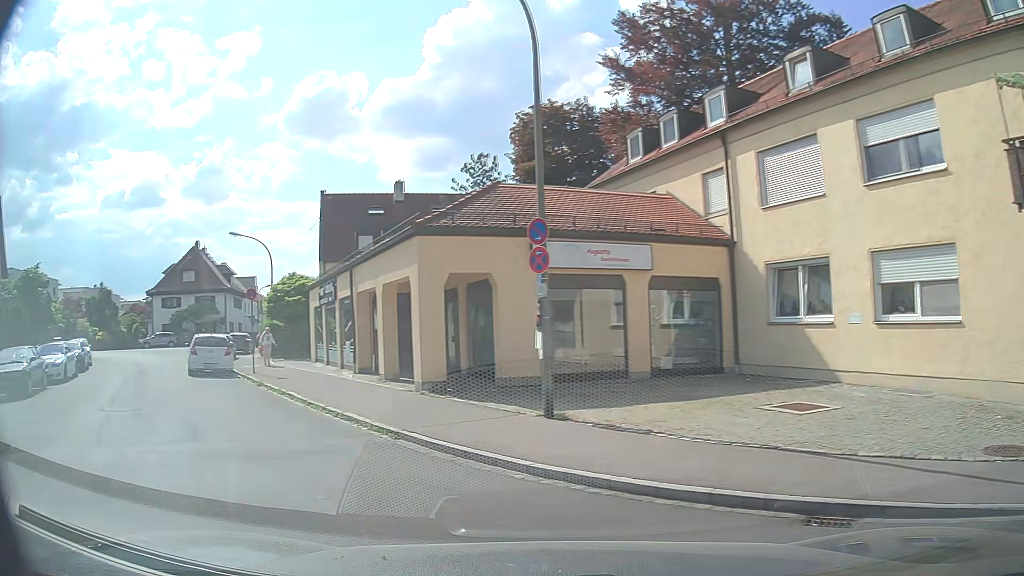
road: tertiary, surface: asphalt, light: Day
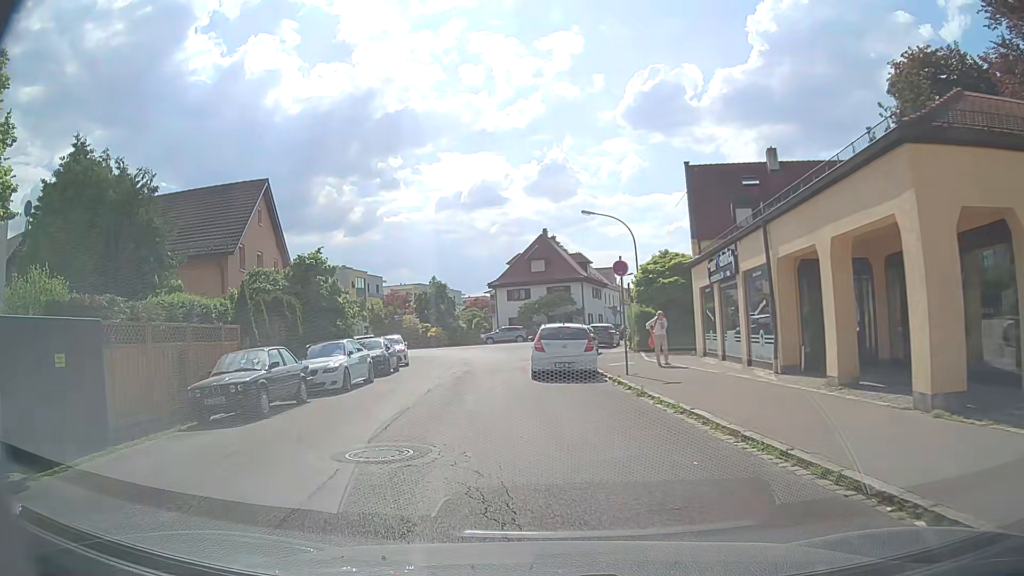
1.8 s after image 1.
(-2.2, +6.1) m; -31°
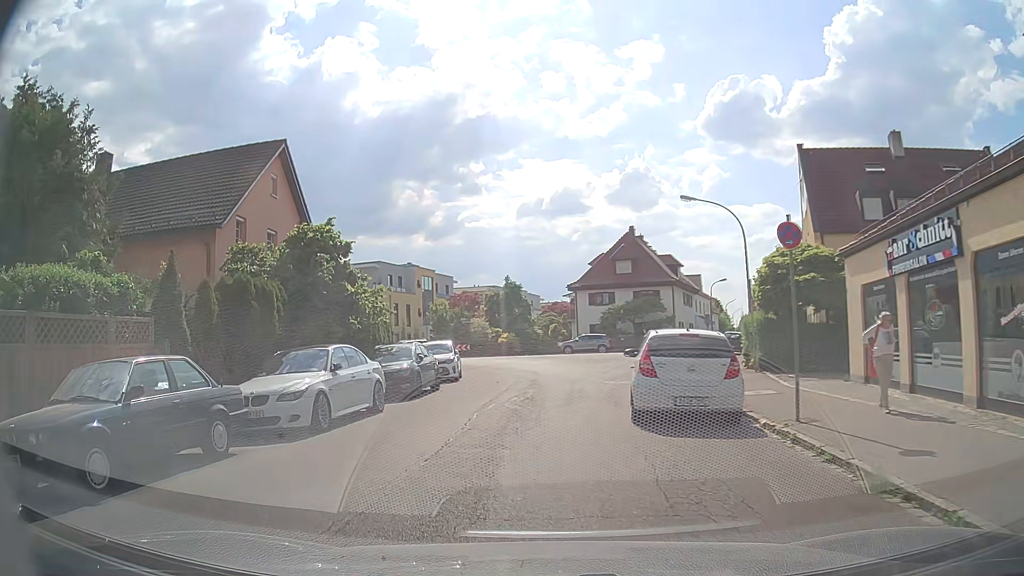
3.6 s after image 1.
(-0.4, +7.5) m; -7°
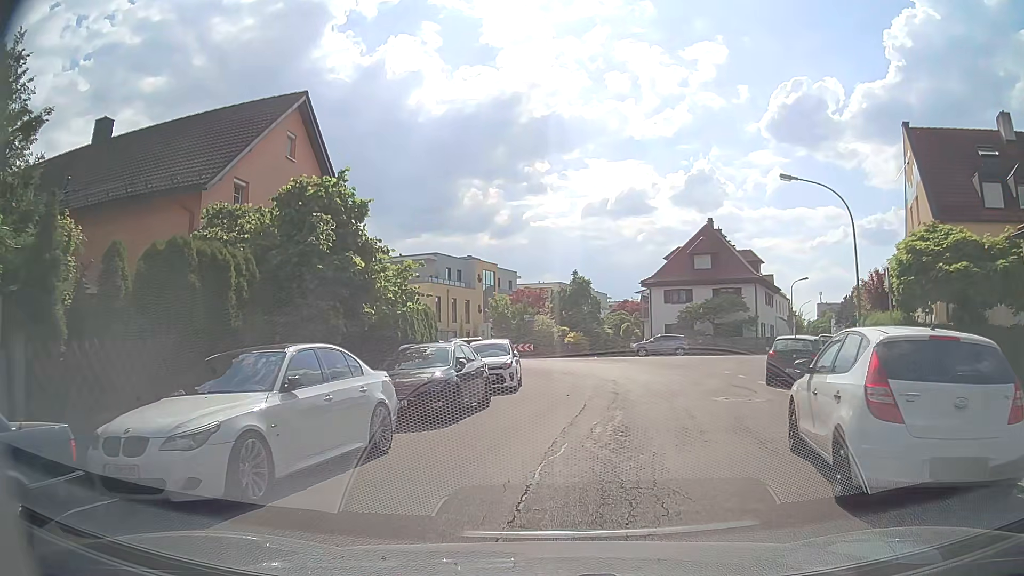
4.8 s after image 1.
(-0.4, +5.4) m; -5°
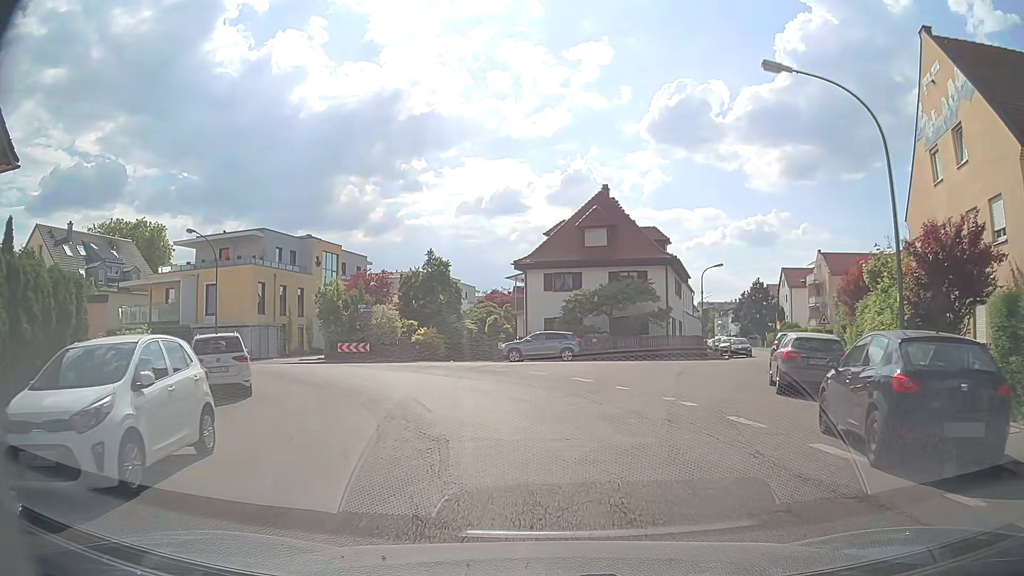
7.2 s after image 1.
(+1.3, +13.5) m; +10°
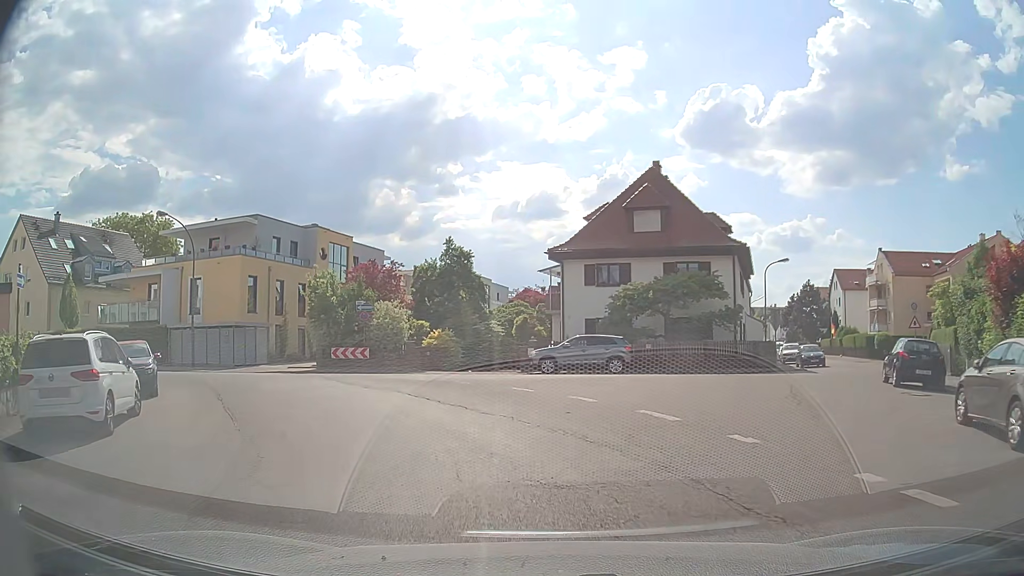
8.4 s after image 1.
(-0.2, +7.8) m; -4°
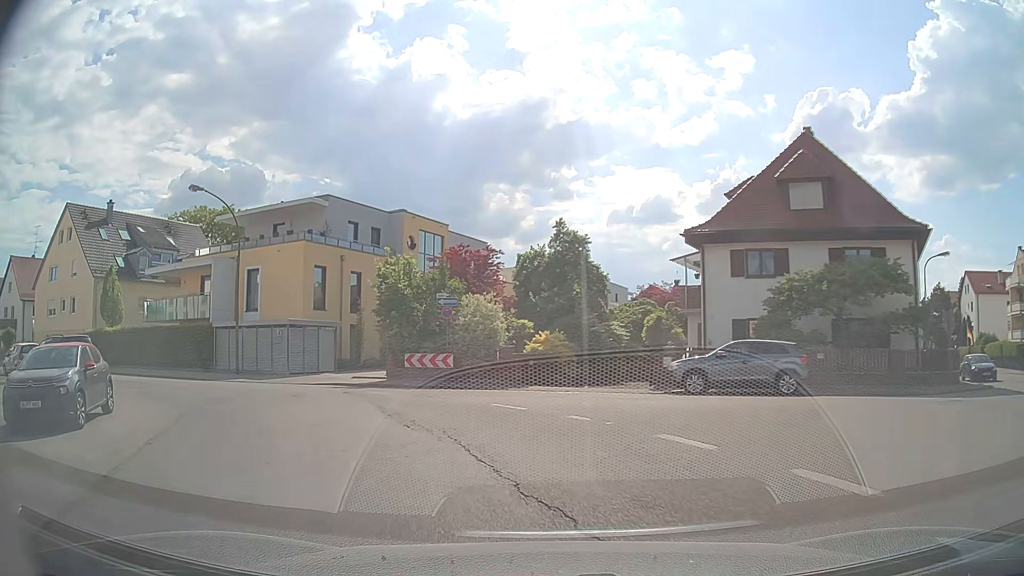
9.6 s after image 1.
(-0.4, +7.8) m; -8°
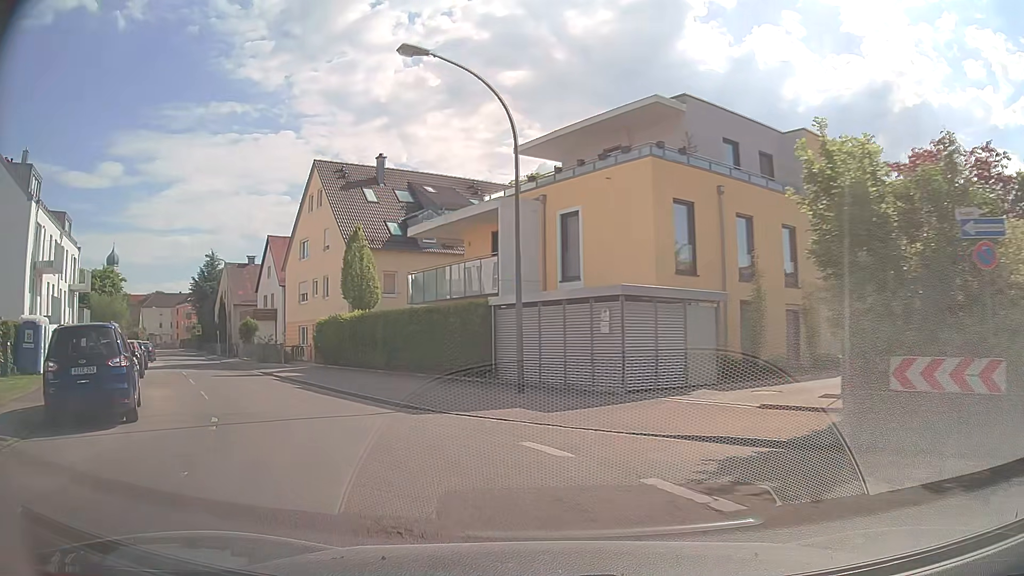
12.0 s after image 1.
(-4.1, +14.9) m; -32°
(-2, +10) (-8, +18) (-13, +26) (-19, +35) (-24, +43) (-30, +51) (-35, +60) (-41, +68) (-46, +77) (-52, +85) m
